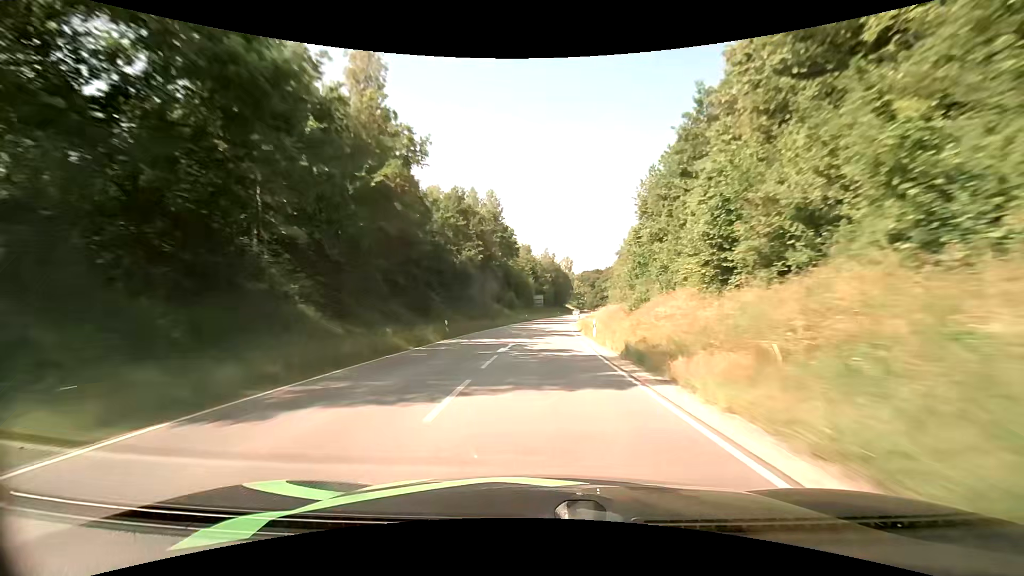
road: primary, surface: asphalt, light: Day
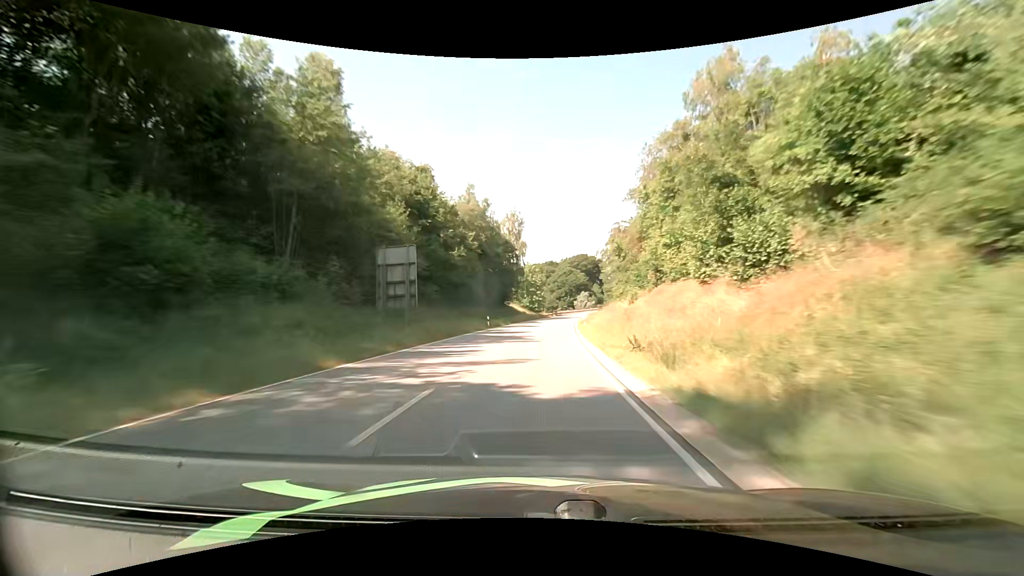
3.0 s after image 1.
(+4.8, +84.8) m; +6°
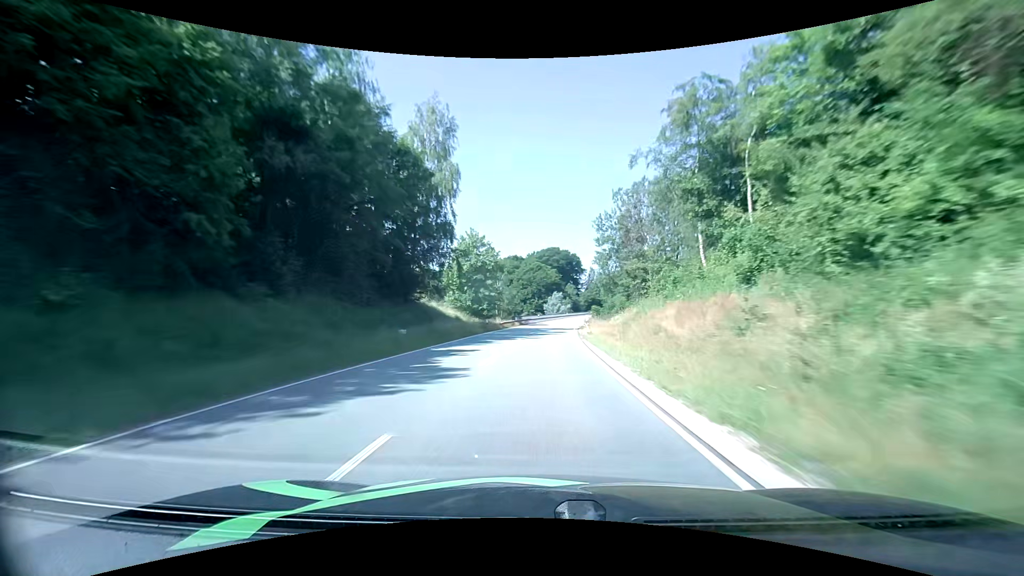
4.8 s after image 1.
(+1.7, +50.8) m; +4°
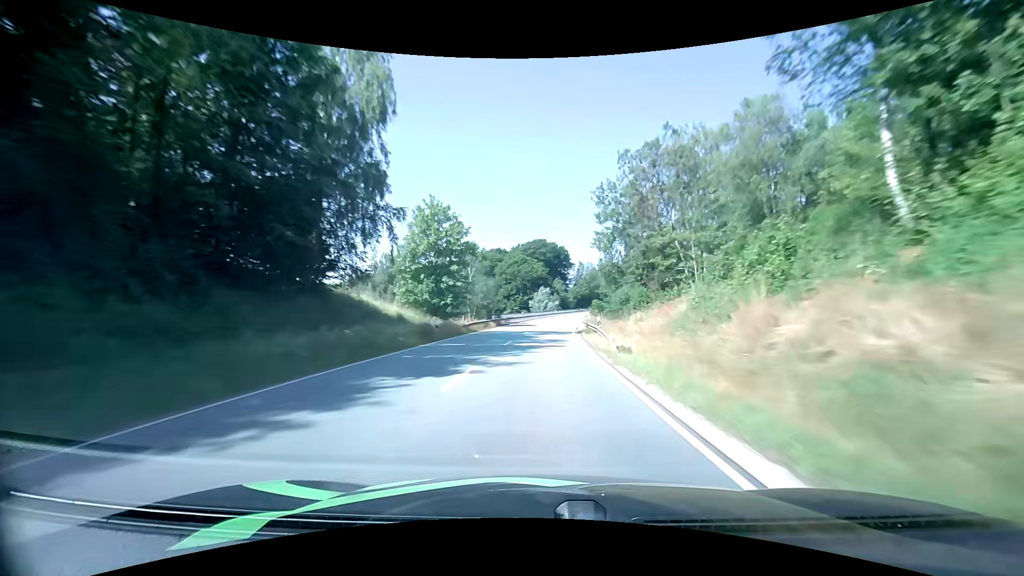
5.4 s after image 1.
(+0.2, +16.8) m; +2°
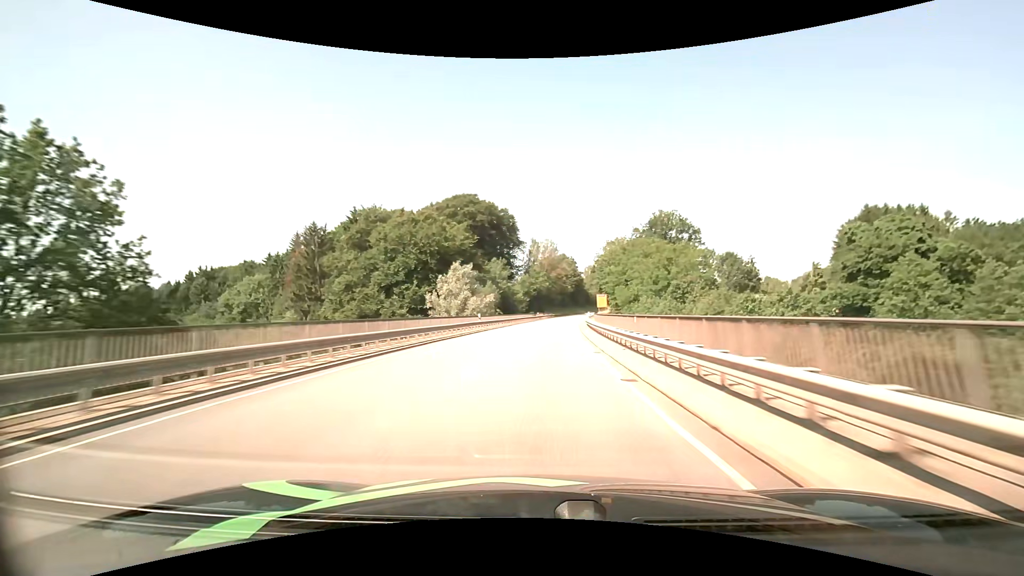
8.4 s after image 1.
(+4.6, +82.7) m; +6°
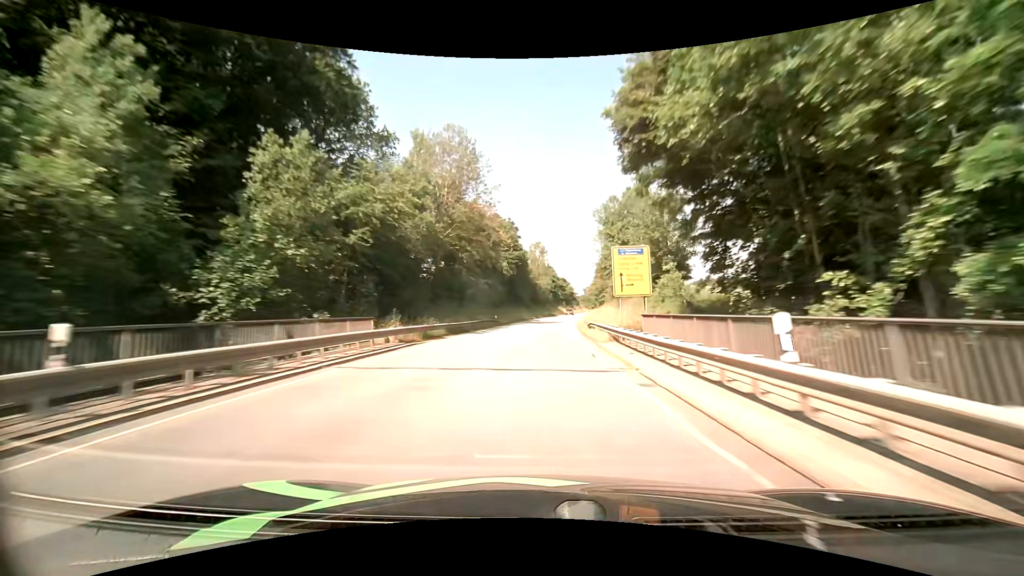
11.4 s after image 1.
(+5.0, +82.9) m; +7°
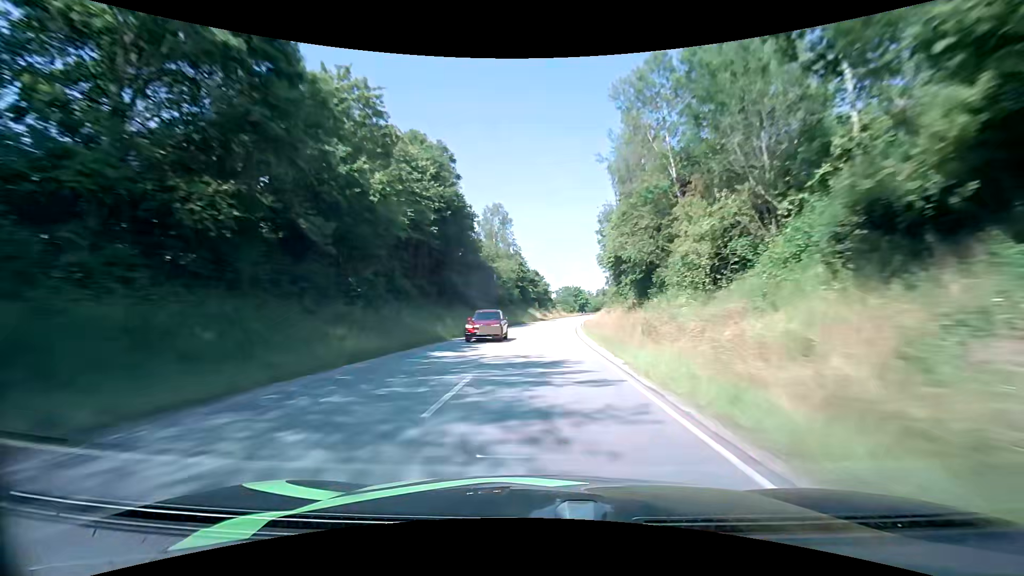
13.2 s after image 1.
(+1.7, +49.8) m; +4°
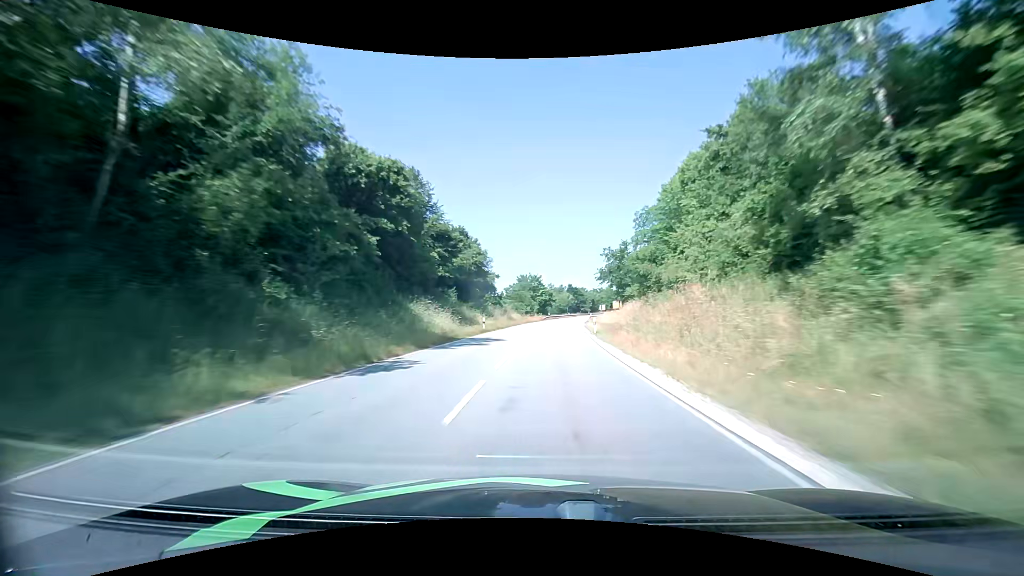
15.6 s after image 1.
(+3.0, +67.4) m; +5°
(0, +10) (0, +20) (+1, +30) (+2, +40) (+3, +50) (+3, +60) (+5, +70) (+6, +80) (+7, +90) (+9, +100) m
